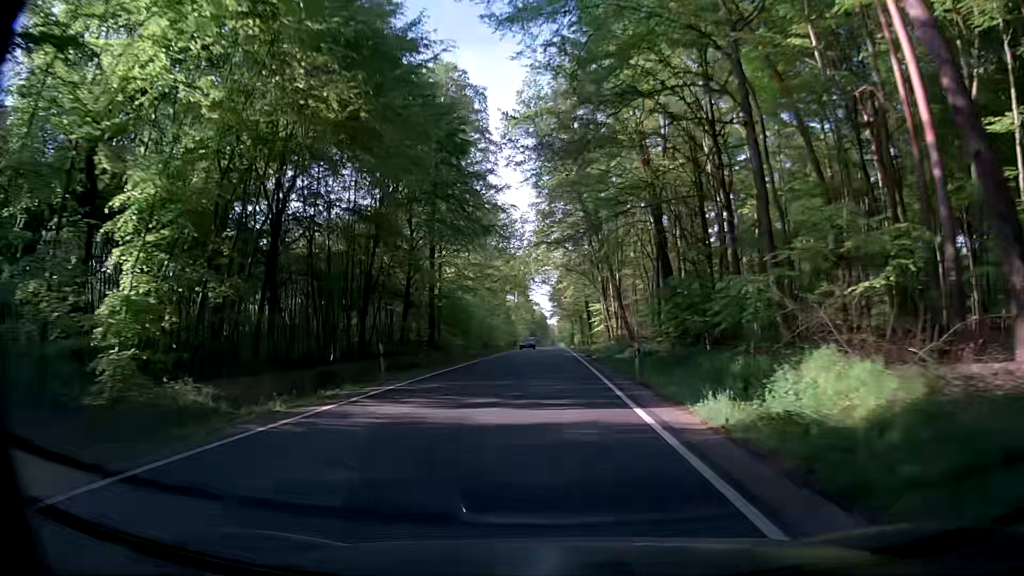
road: secondary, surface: asphalt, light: Day
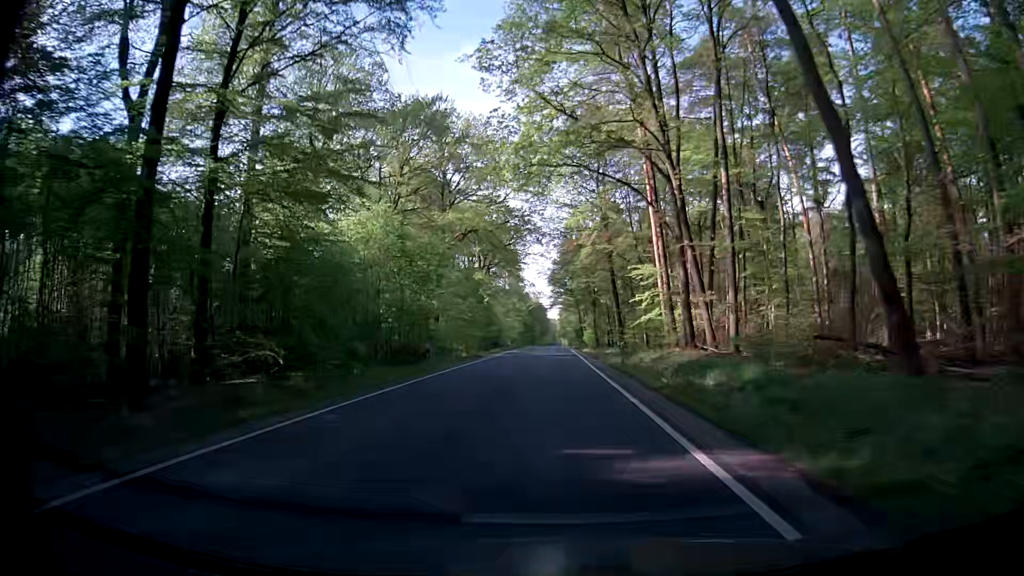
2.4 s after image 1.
(+0.4, +43.3) m; +1°
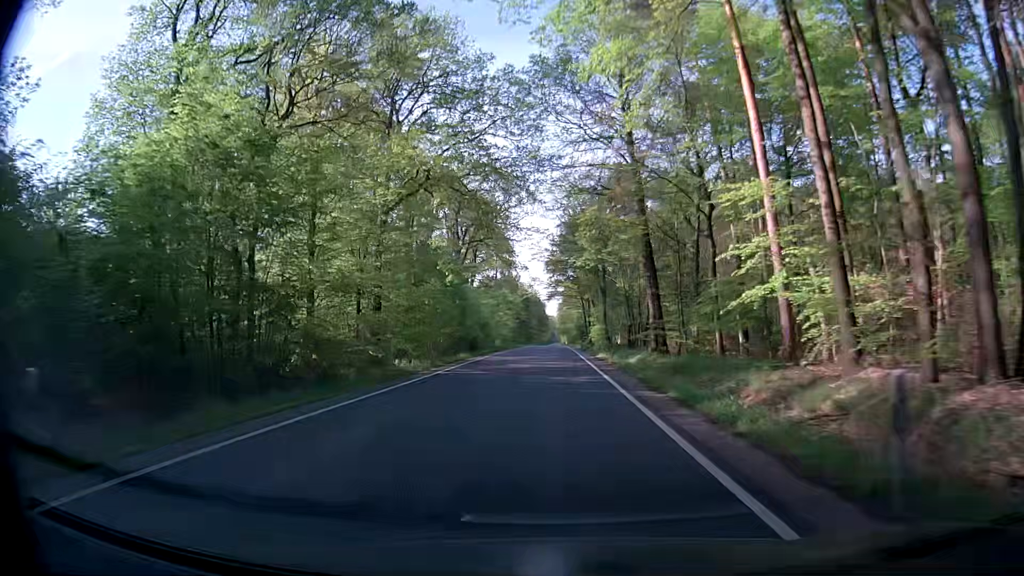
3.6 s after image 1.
(-0.1, +21.7) m; +1°
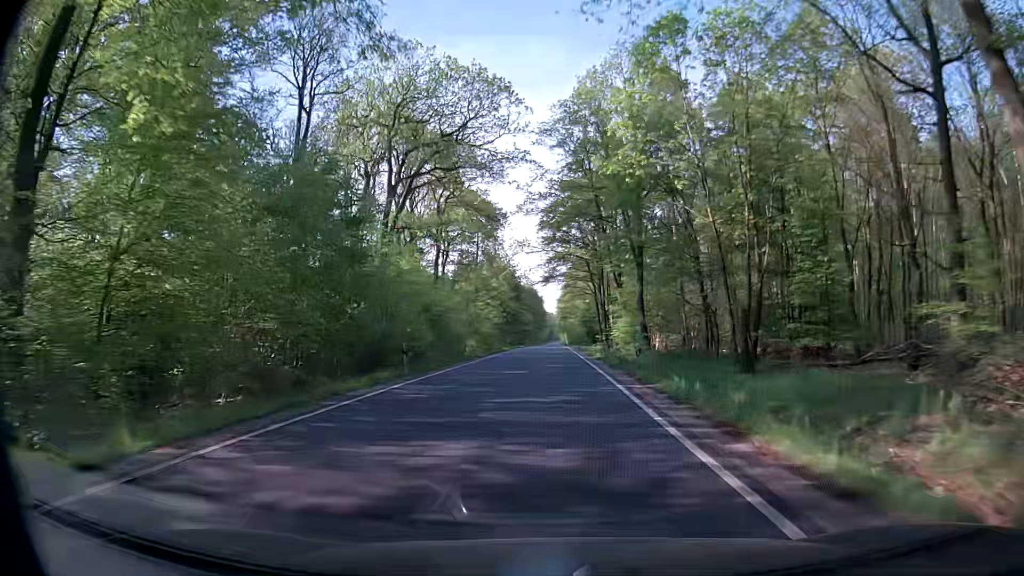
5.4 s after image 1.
(-0.4, +32.5) m; -1°
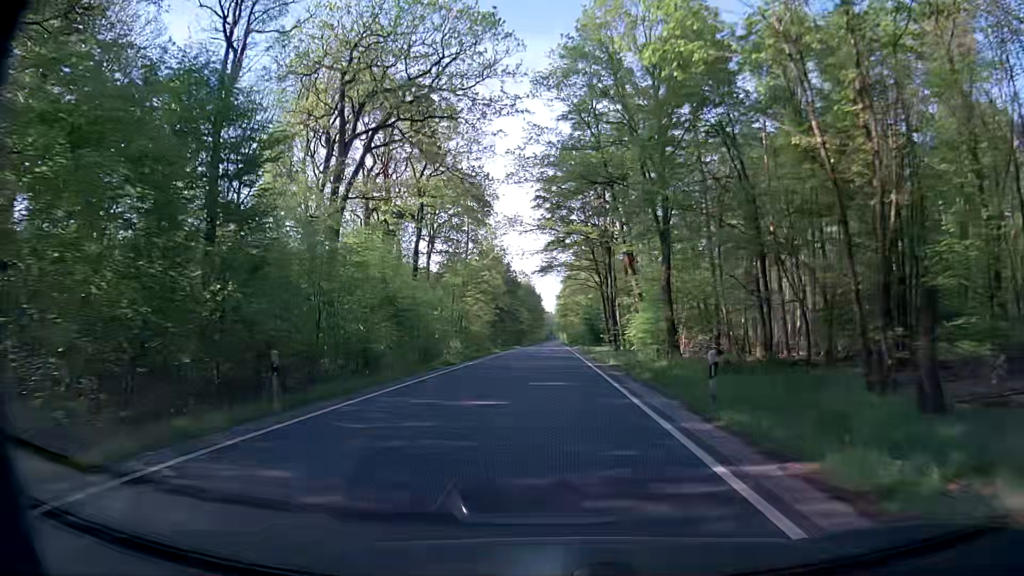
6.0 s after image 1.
(0.0, +10.8) m; -1°
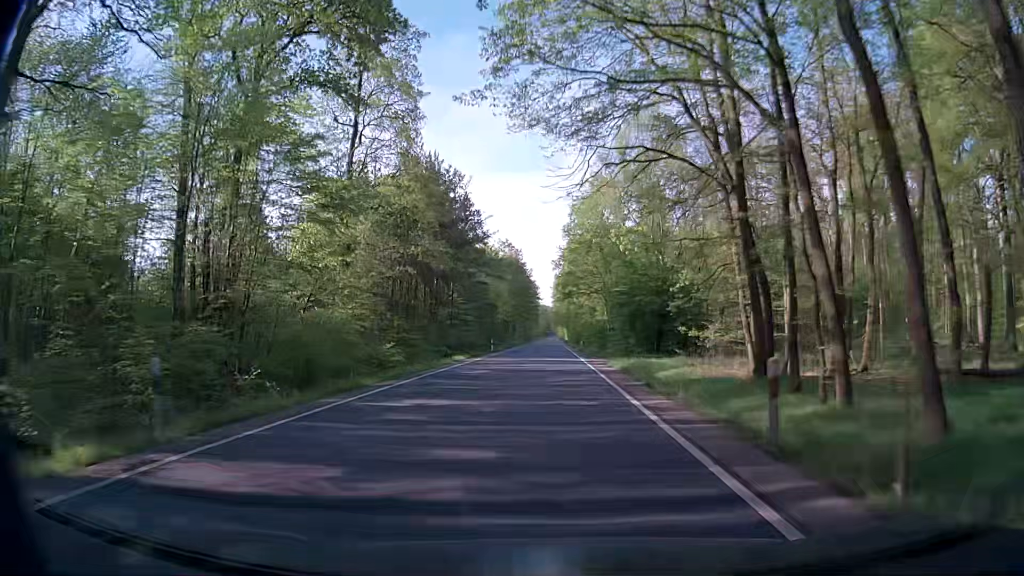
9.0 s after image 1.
(+0.5, +54.1) m; 0°
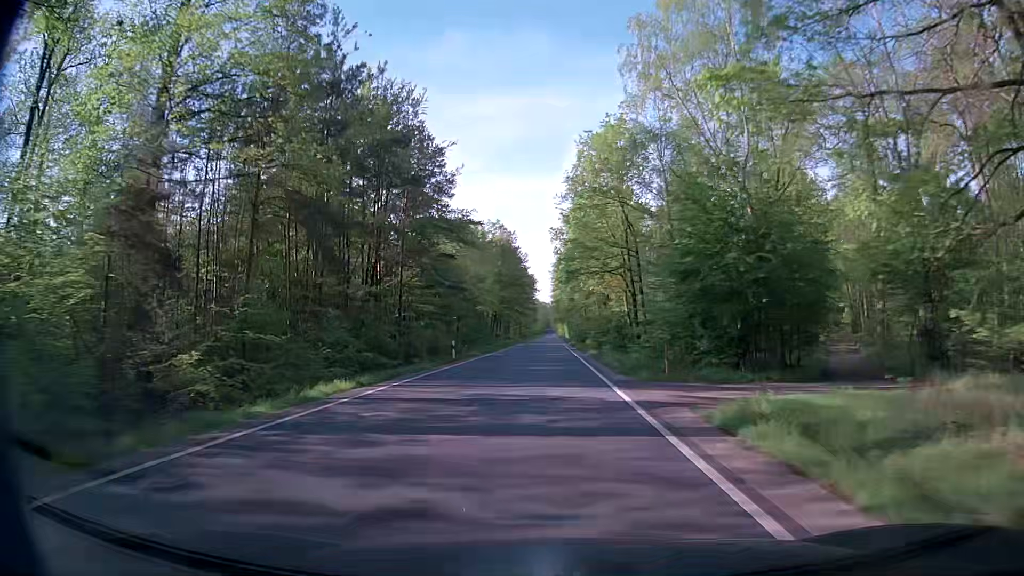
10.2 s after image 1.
(+0.3, +21.7) m; +1°
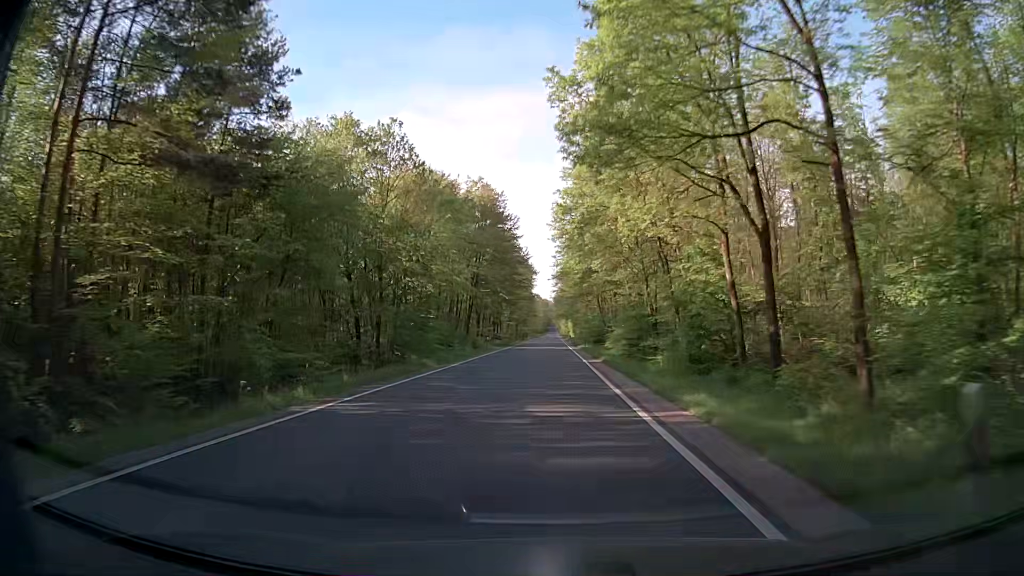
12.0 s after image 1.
(0.0, +32.4) m; 0°
(0, +10) (0, +20) (0, +30) (0, +40) (0, +50) (0, +60) (-1, +70) (-1, +80) (-1, +90) (-1, +100) m
